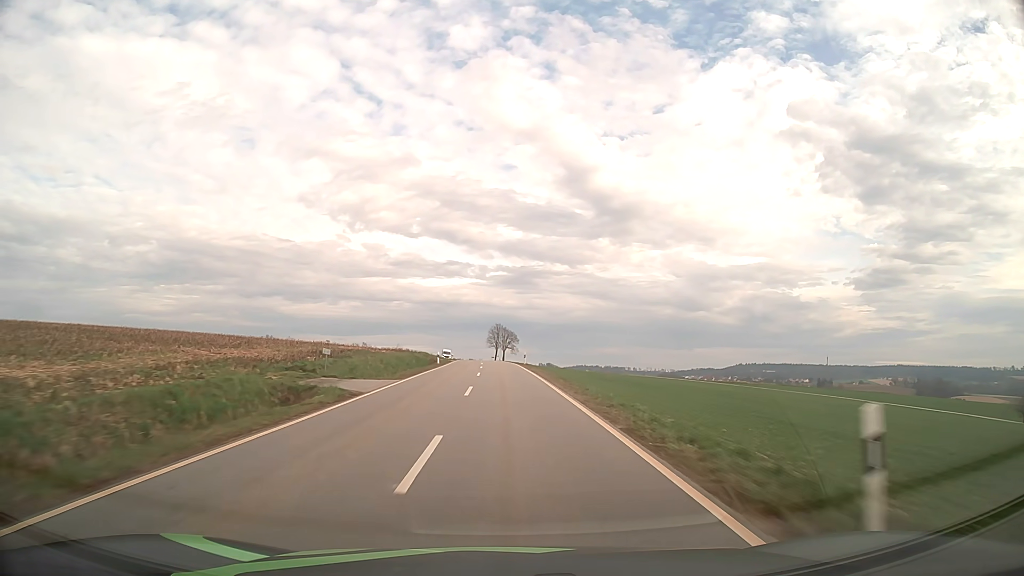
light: Day
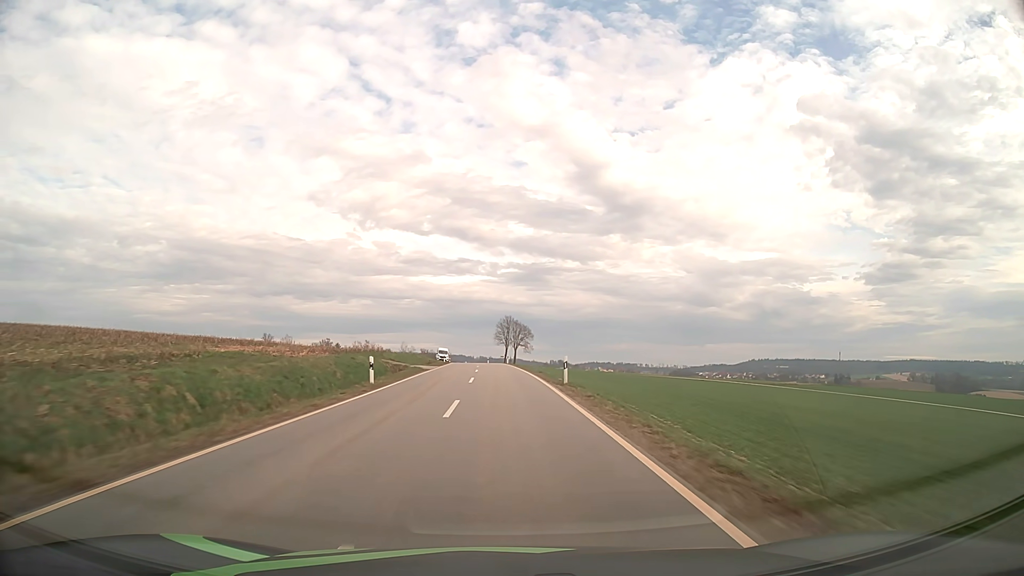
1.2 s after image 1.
(-0.2, +30.0) m; -1°
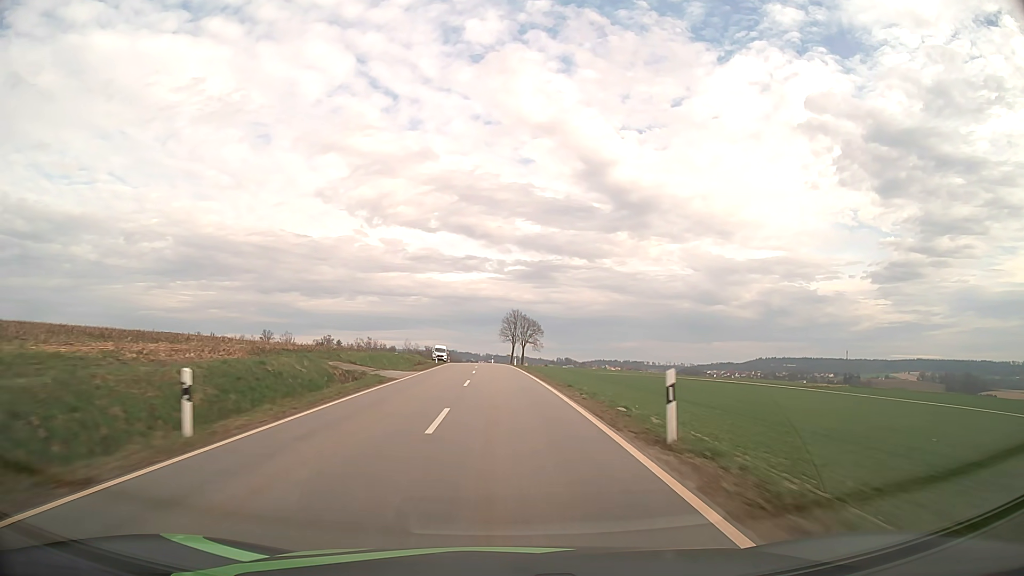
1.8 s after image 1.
(-0.1, +14.8) m; -1°
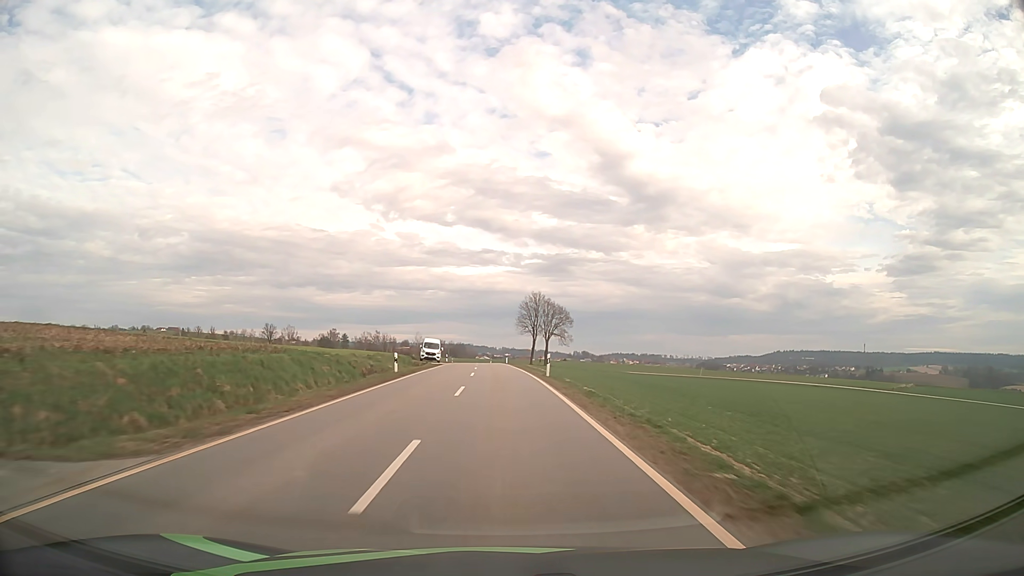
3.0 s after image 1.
(-0.3, +29.1) m; -1°
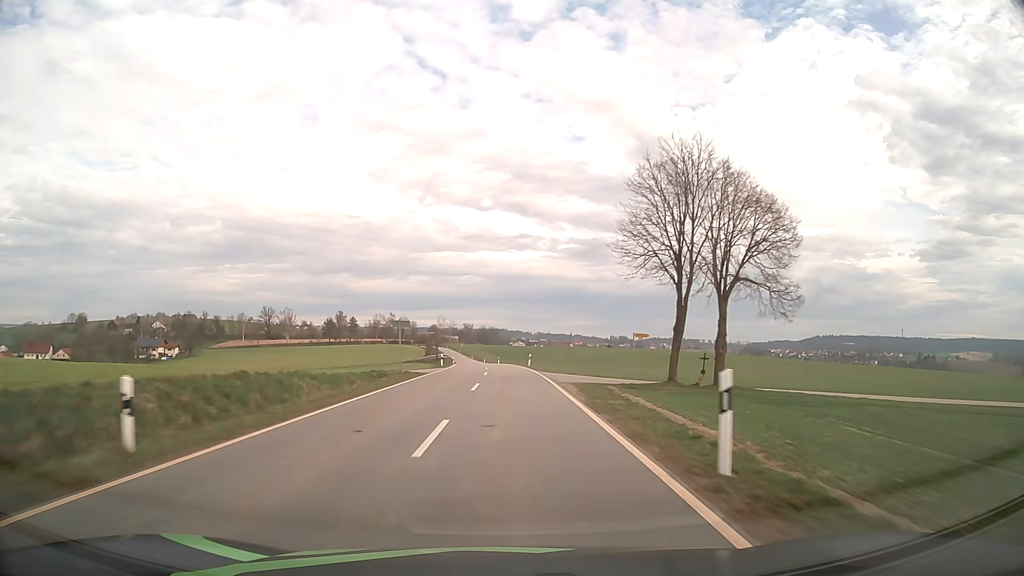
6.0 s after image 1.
(-1.9, +70.4) m; -3°
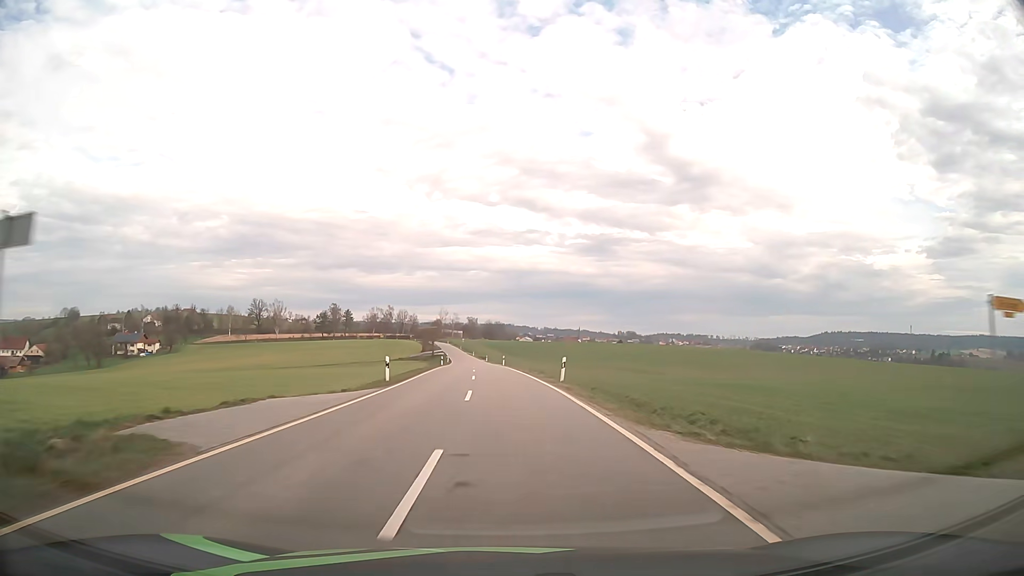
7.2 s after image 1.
(-0.1, +27.8) m; 0°
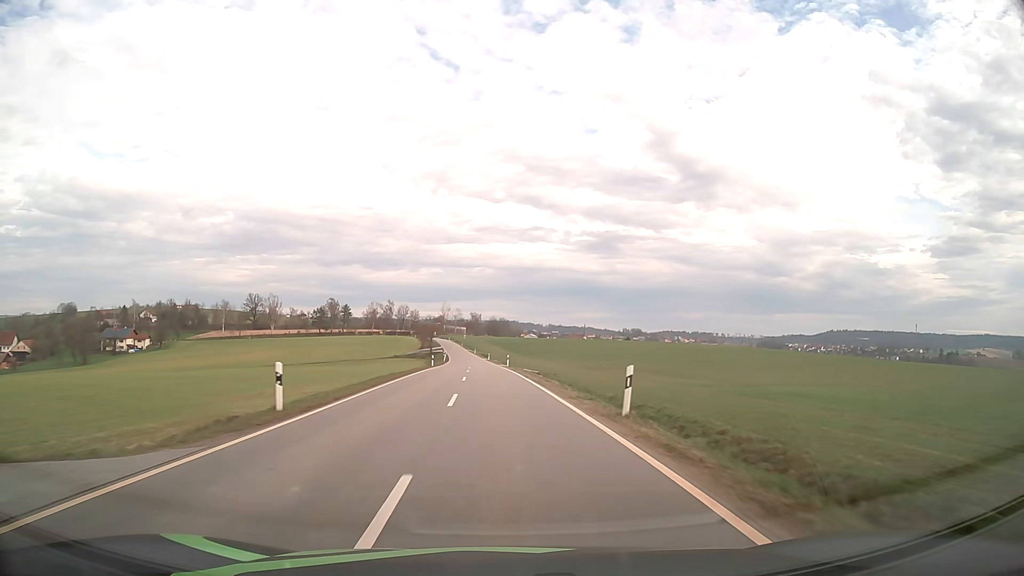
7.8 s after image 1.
(0.0, +13.9) m; 0°
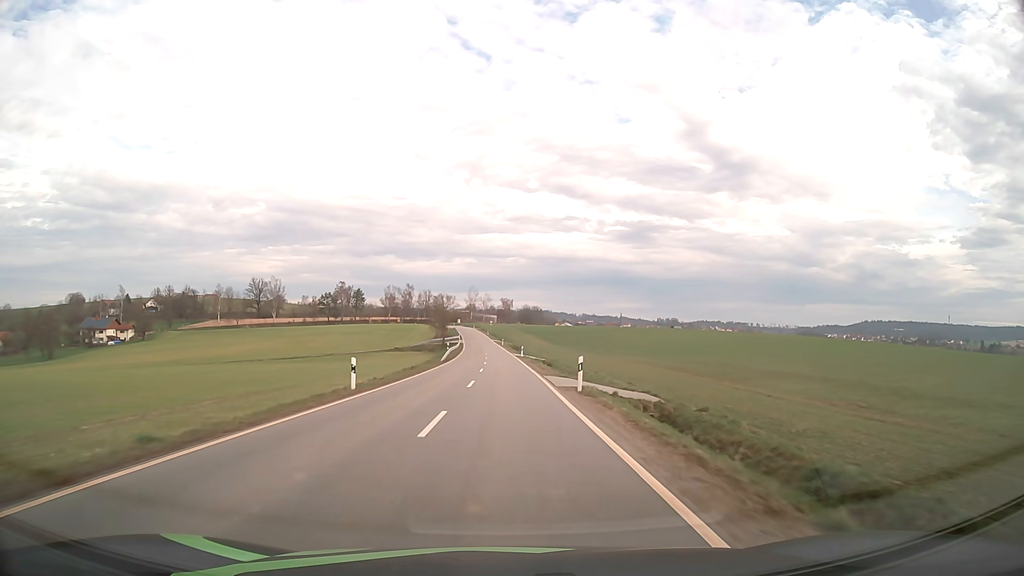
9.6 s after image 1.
(-1.0, +42.1) m; -3°
